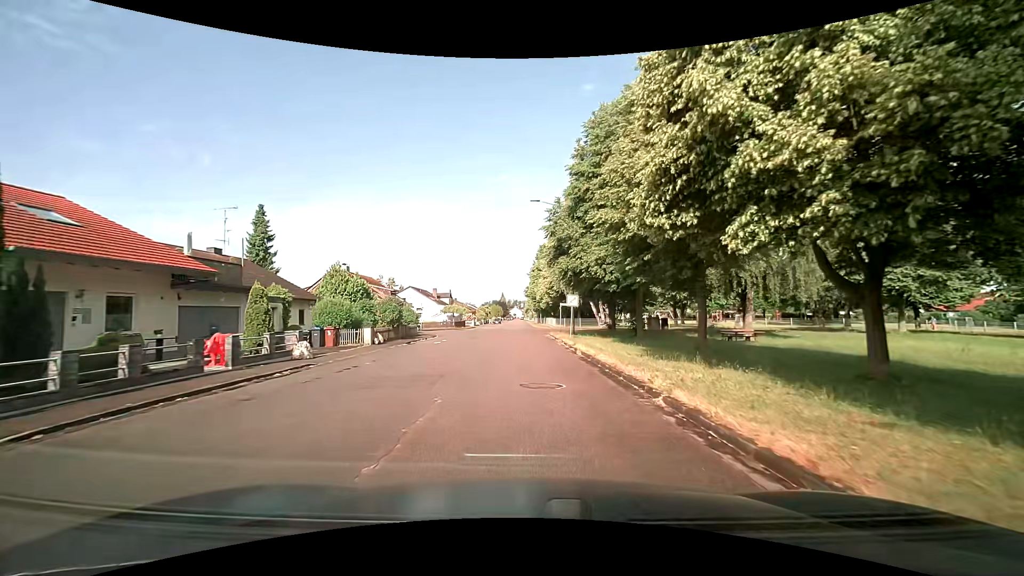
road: residential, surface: asphalt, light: Day
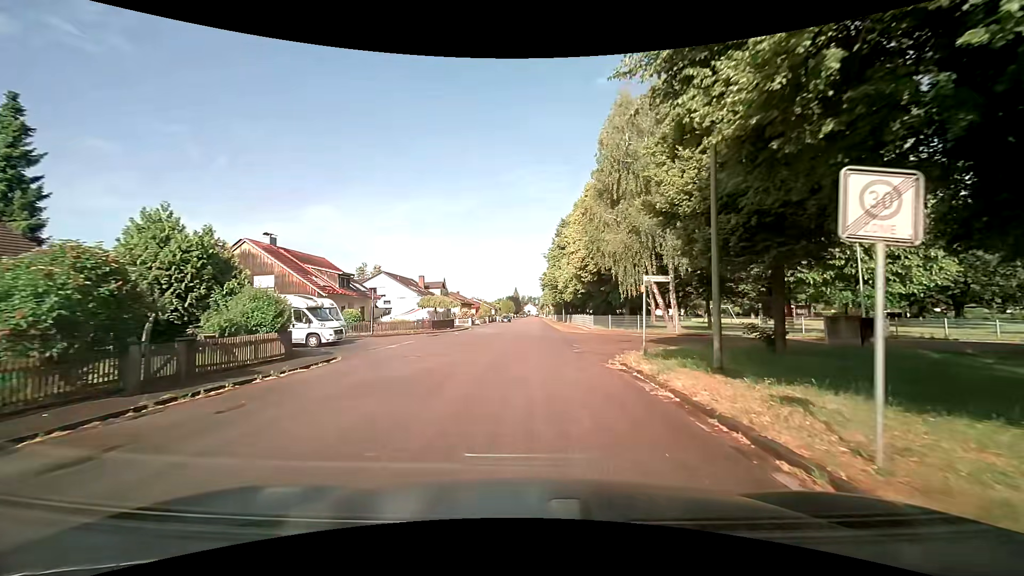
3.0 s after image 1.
(-0.6, +24.6) m; -2°
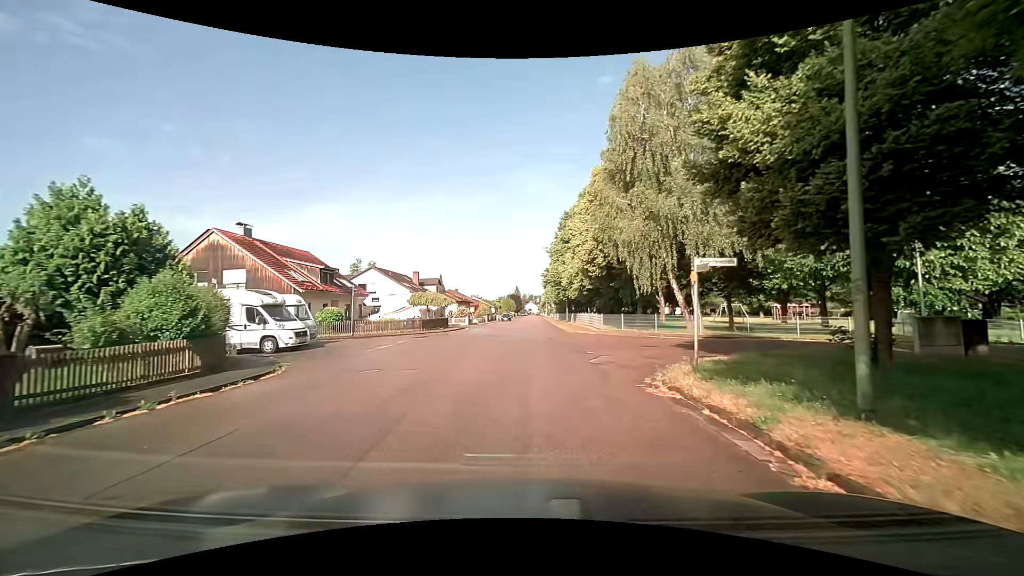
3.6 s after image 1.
(0.0, +4.3) m; +1°
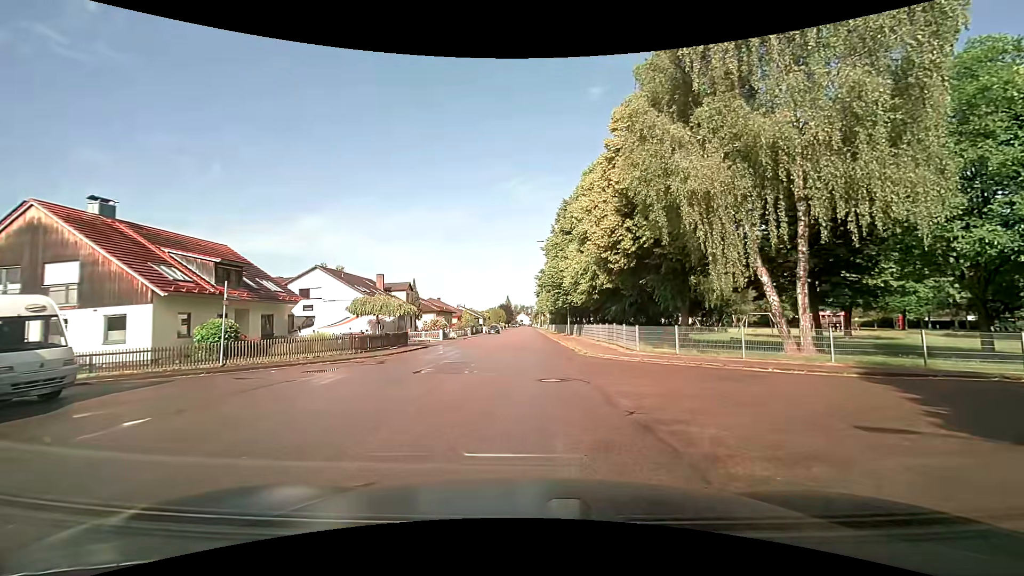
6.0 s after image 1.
(-0.2, +13.0) m; 0°
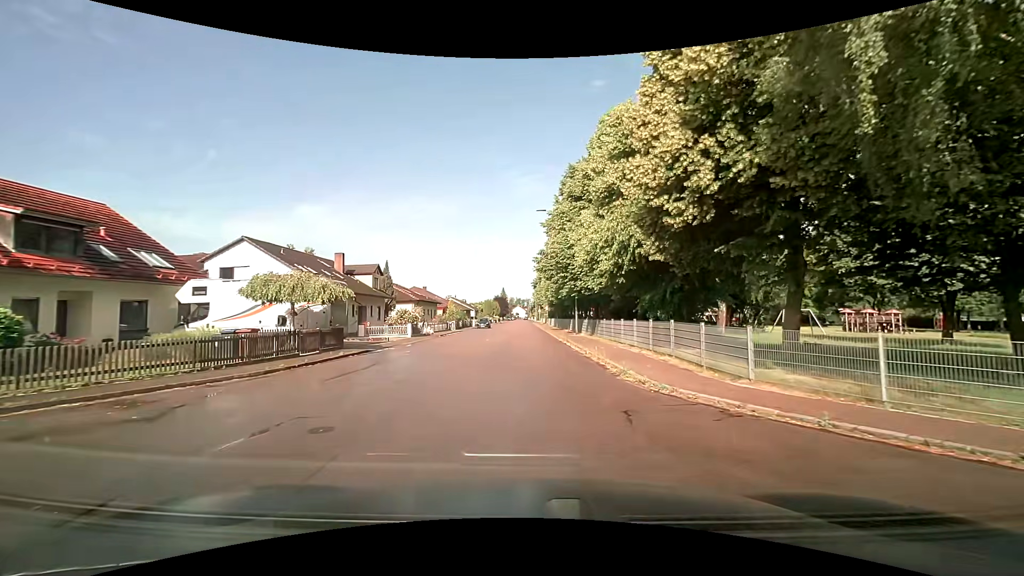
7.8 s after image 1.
(+0.1, +11.5) m; +1°
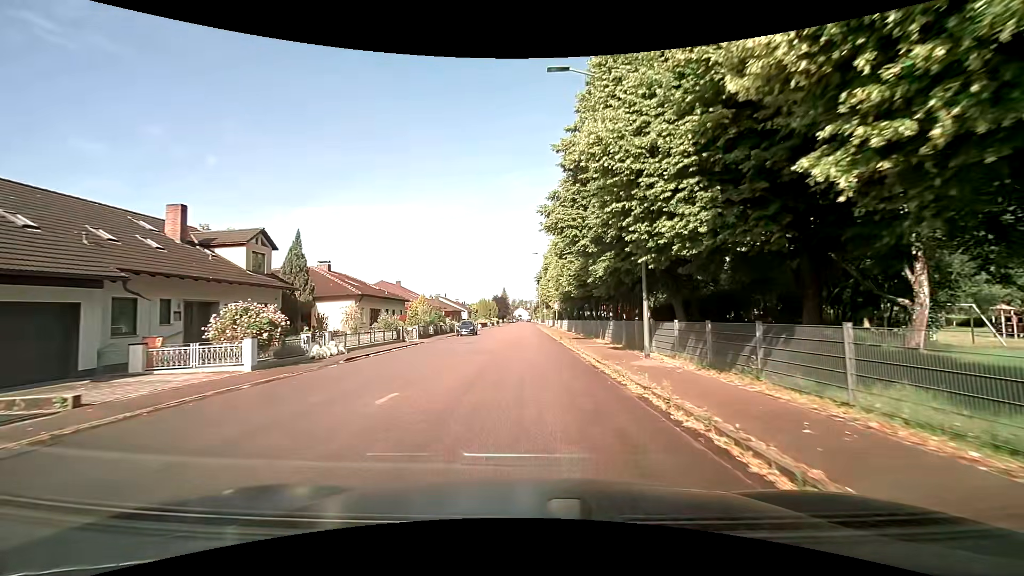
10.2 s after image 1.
(0.0, +21.6) m; -1°
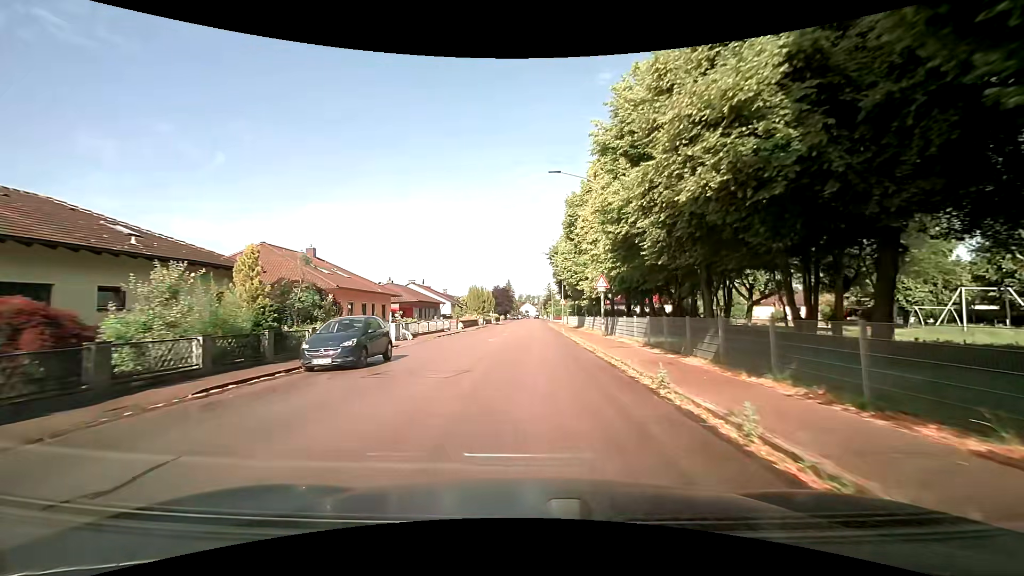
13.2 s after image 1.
(-0.1, +33.0) m; 0°
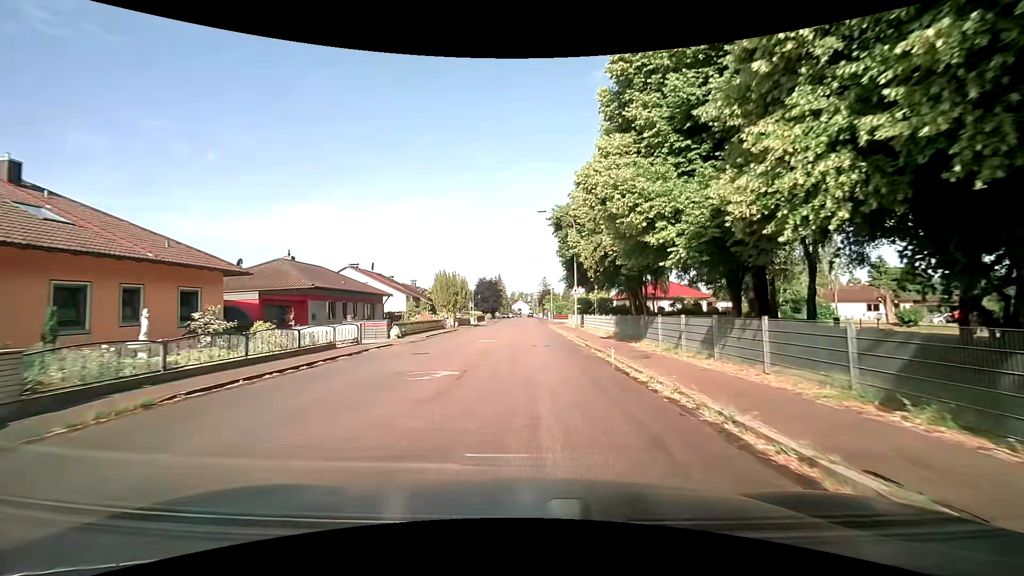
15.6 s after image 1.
(0.0, +24.8) m; +1°
(0, +10) (0, +20) (0, +30) (0, +40) (0, +50) (+1, +60) (+7, +68) (+17, +68) (+27, +67) (+37, +66) m
